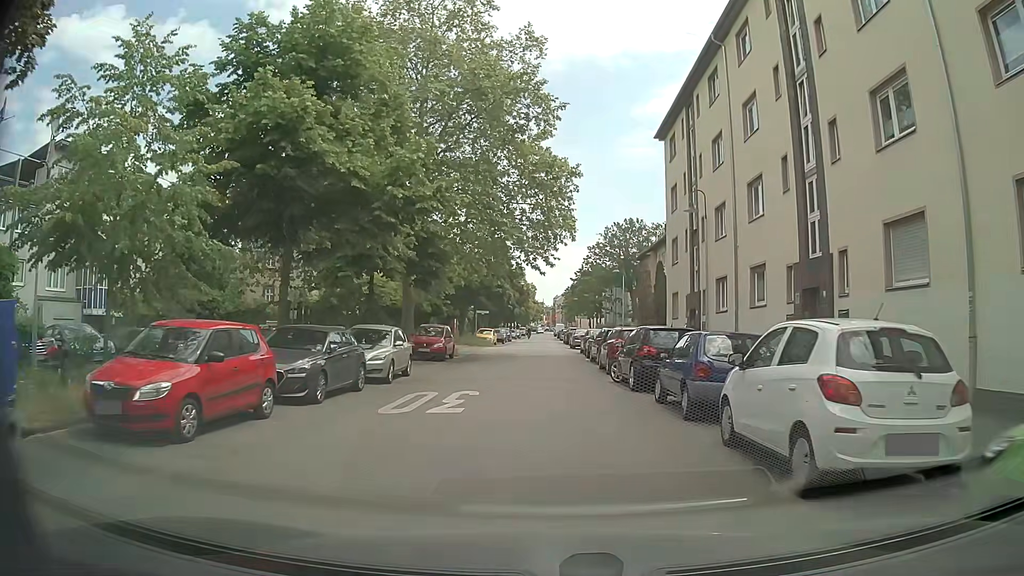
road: residential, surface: asphalt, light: Day
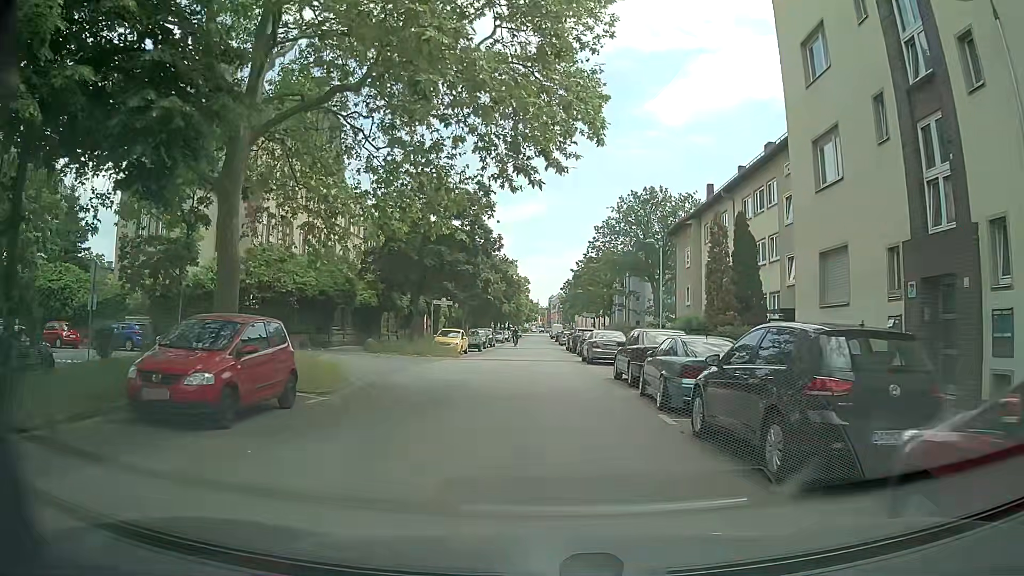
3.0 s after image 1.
(+0.5, +20.5) m; +2°
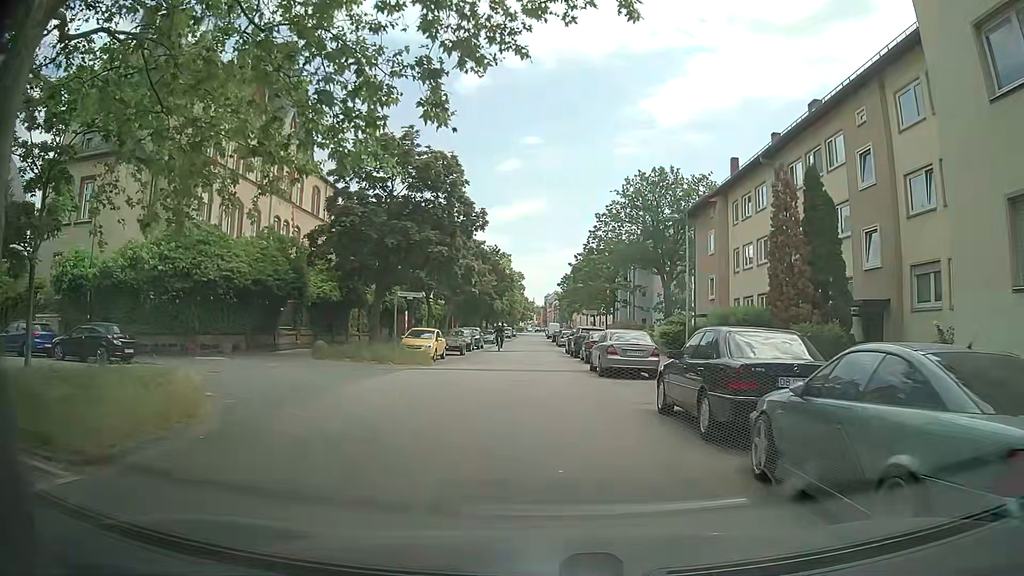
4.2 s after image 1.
(0.0, +8.0) m; -1°
(0, +10) (0, +20) (0, +30) (0, +40) (+1, +50) (+1, +60) (+1, +70) (+1, +80) (+1, +90) (+1, +100) m
